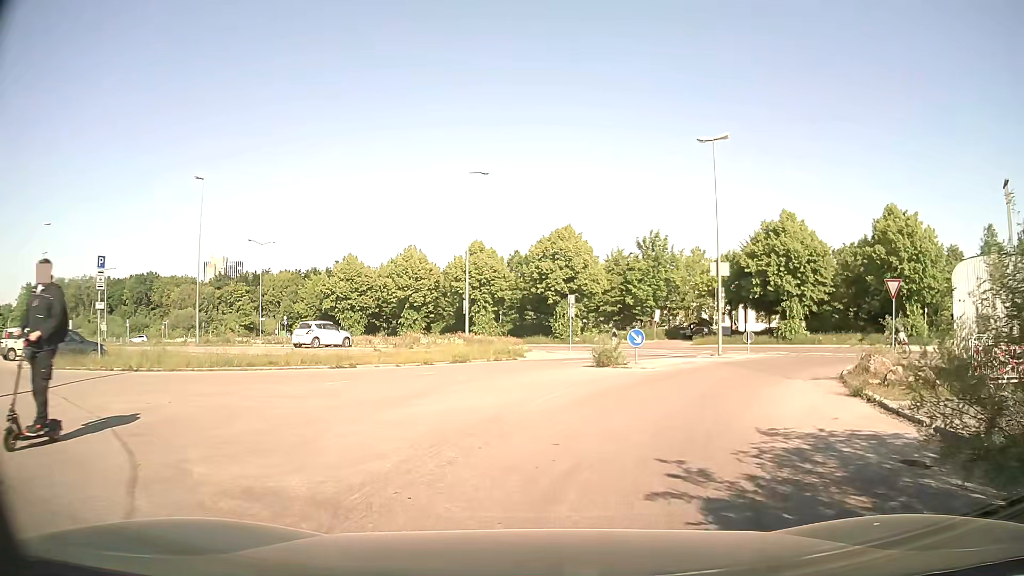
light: Day
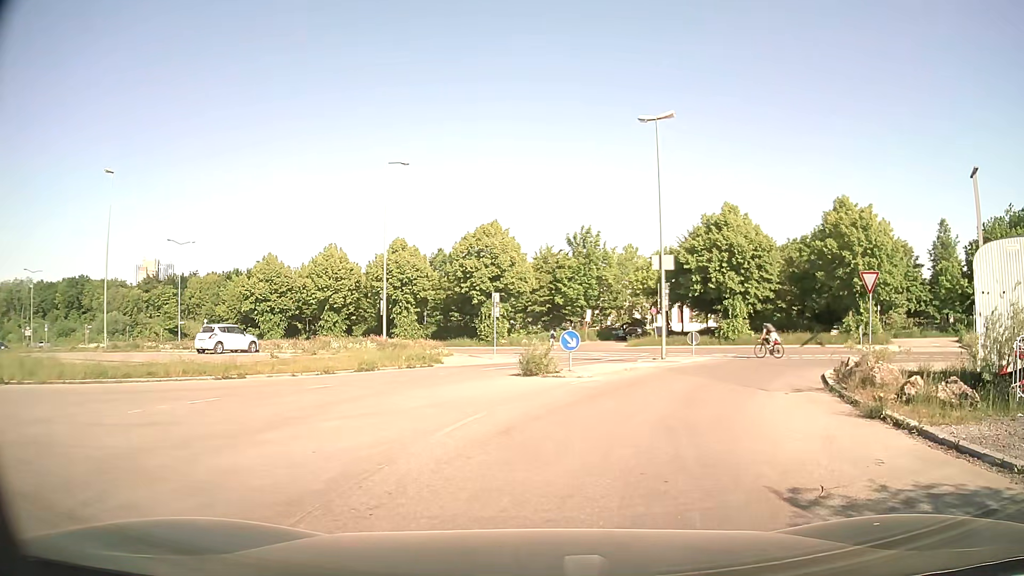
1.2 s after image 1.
(+0.2, +3.5) m; +7°
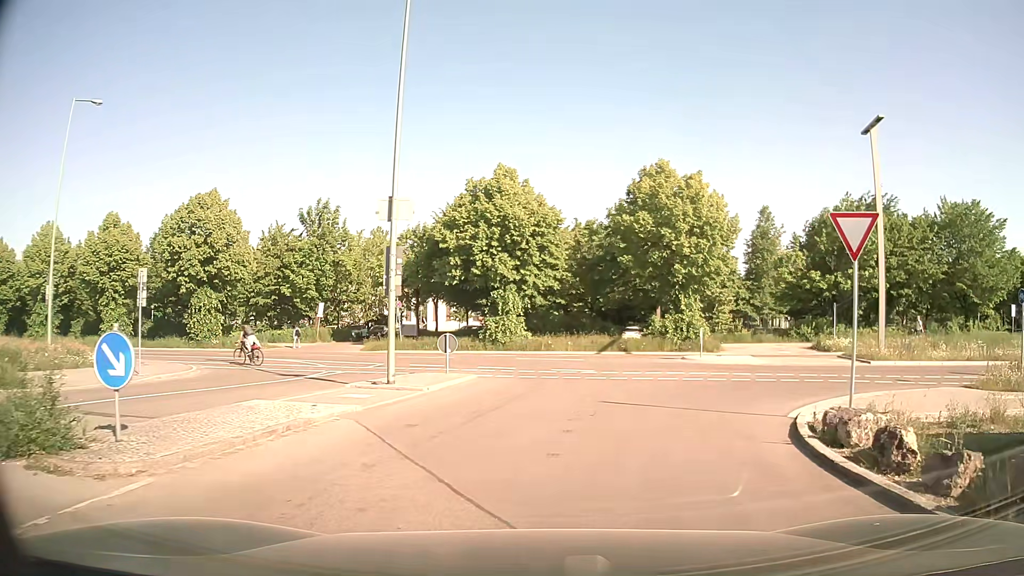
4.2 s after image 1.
(+2.3, +12.5) m; +20°
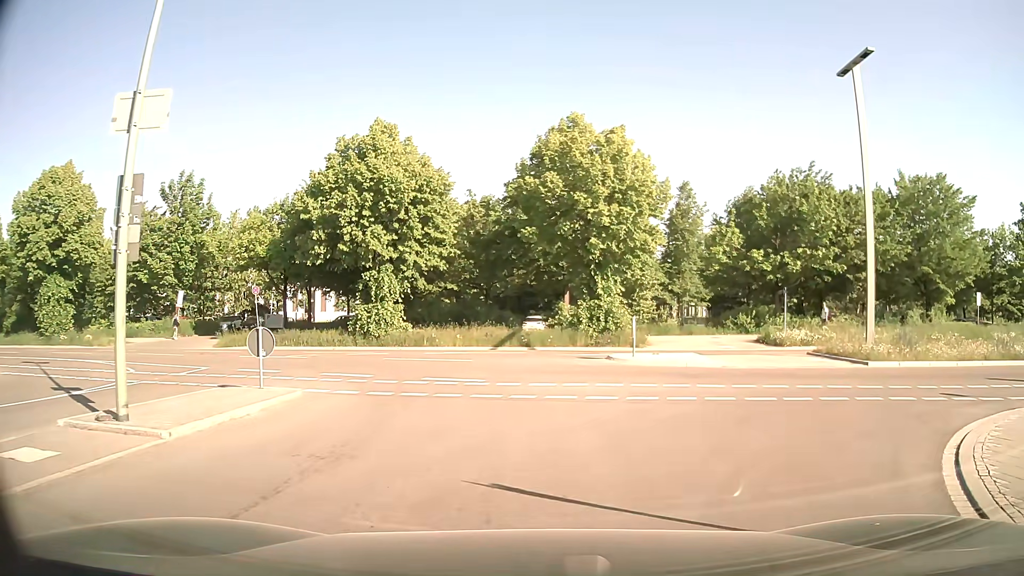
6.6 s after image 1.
(+0.5, +7.1) m; +9°
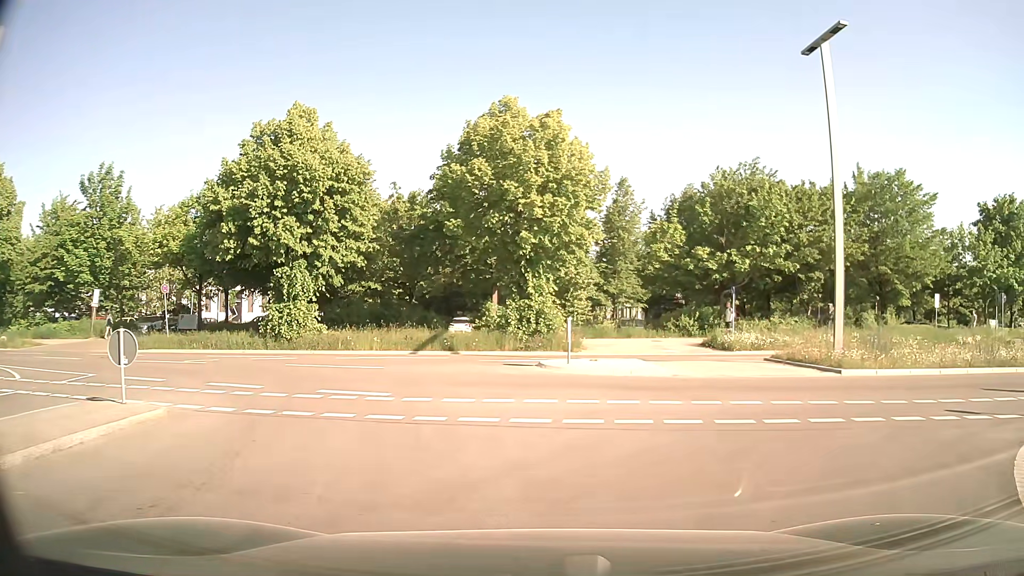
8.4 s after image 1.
(0.0, +2.6) m; +4°
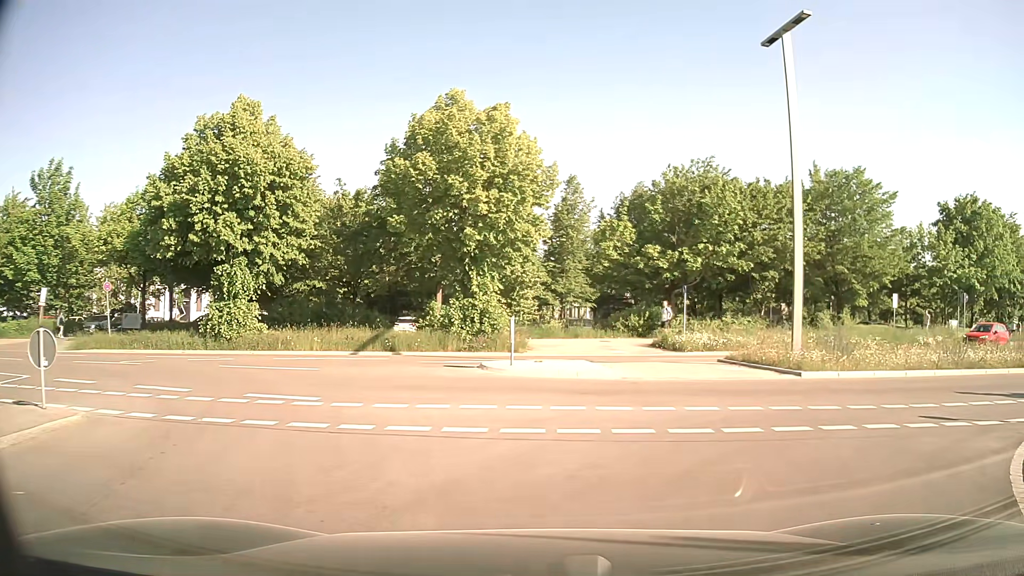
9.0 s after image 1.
(0.0, +0.9) m; +6°
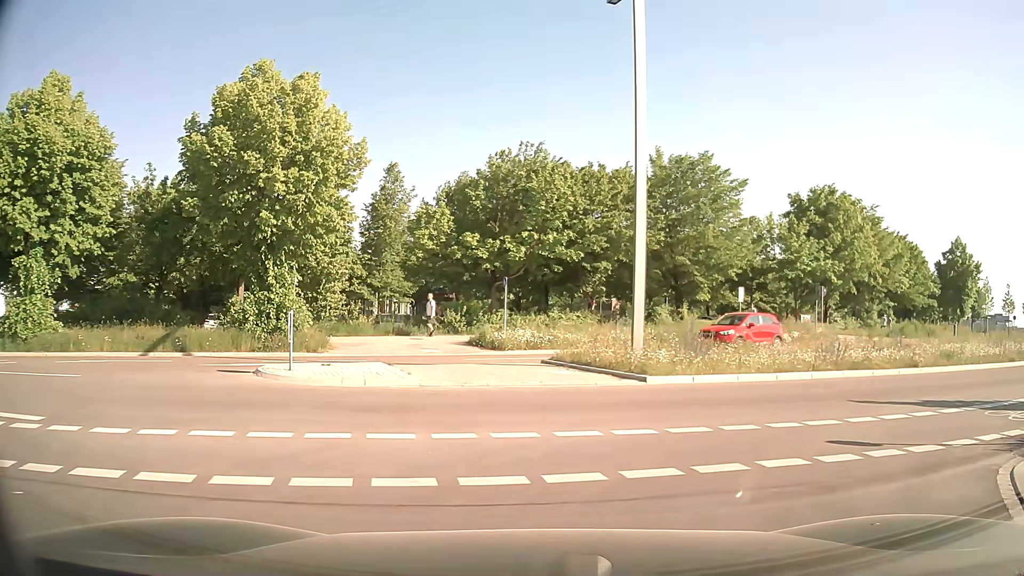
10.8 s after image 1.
(+0.4, +3.0) m; +16°
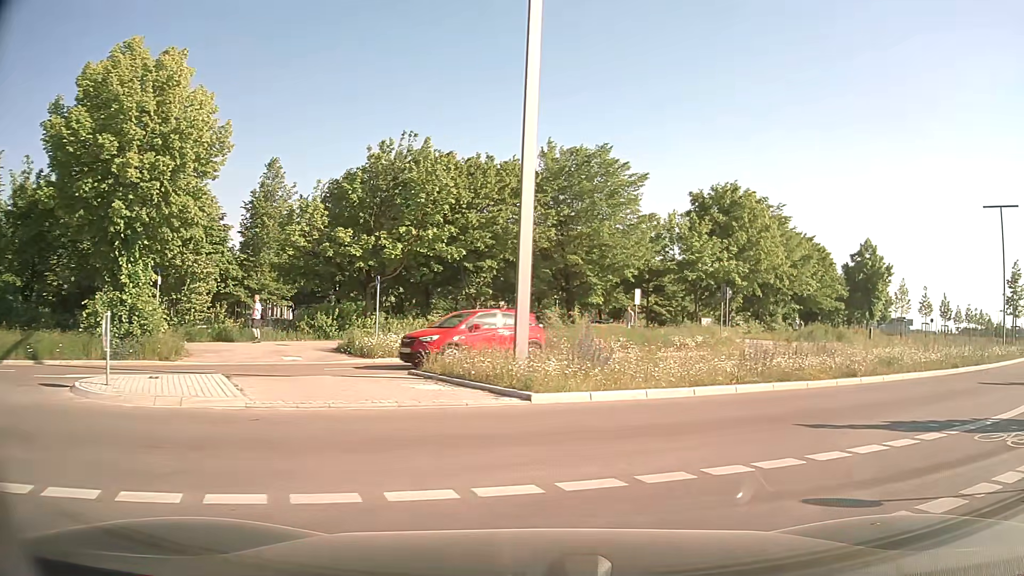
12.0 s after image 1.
(+0.2, +2.9) m; +8°
(+4, +9) (+11, +16) (+19, +22) (+27, +28) (+35, +34) (+42, +40) (+50, +47) (+57, +54) (+65, +61) (+72, +68) m
